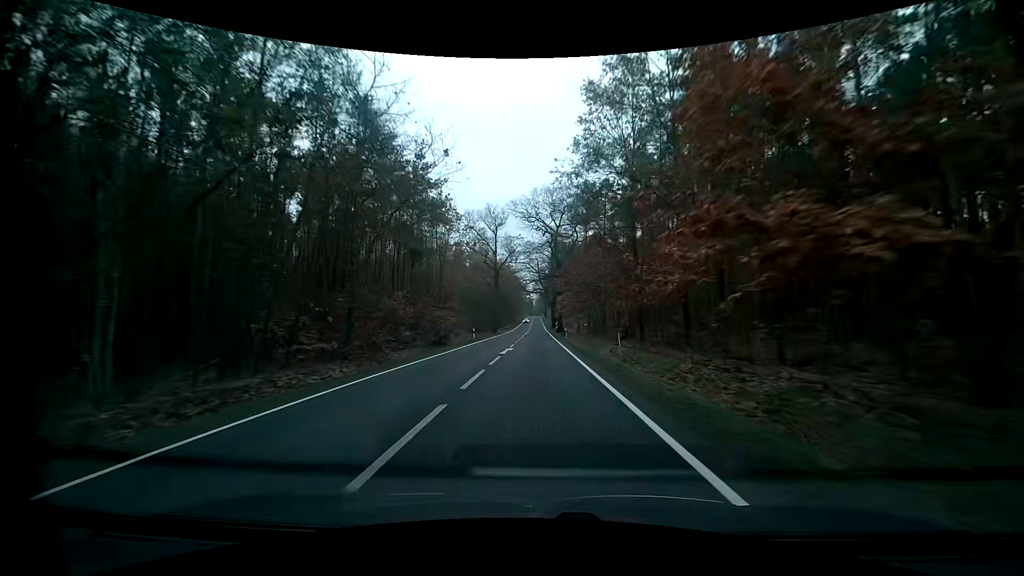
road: primary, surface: asphalt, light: Day
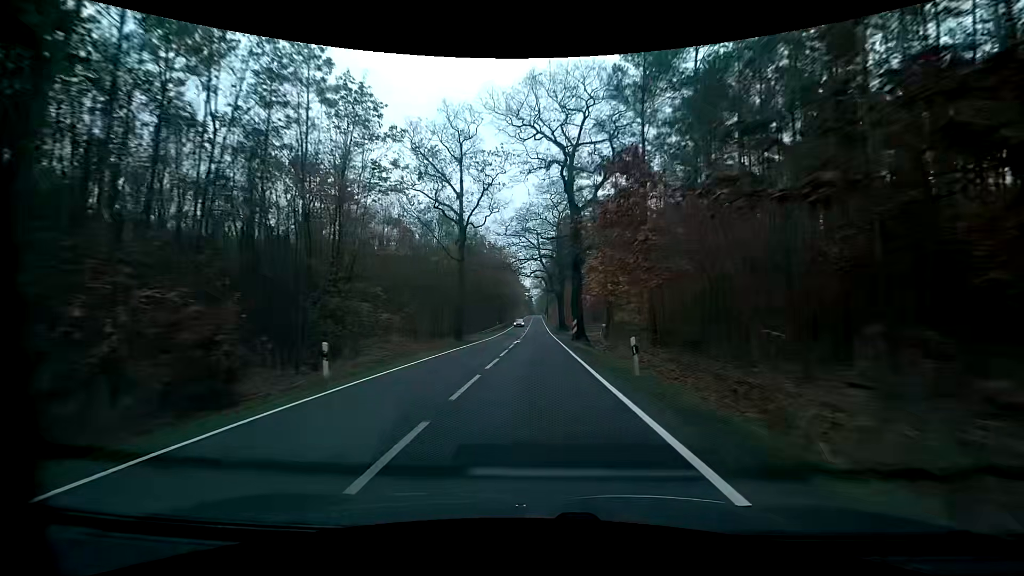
(0.0, +31.5) m; 0°
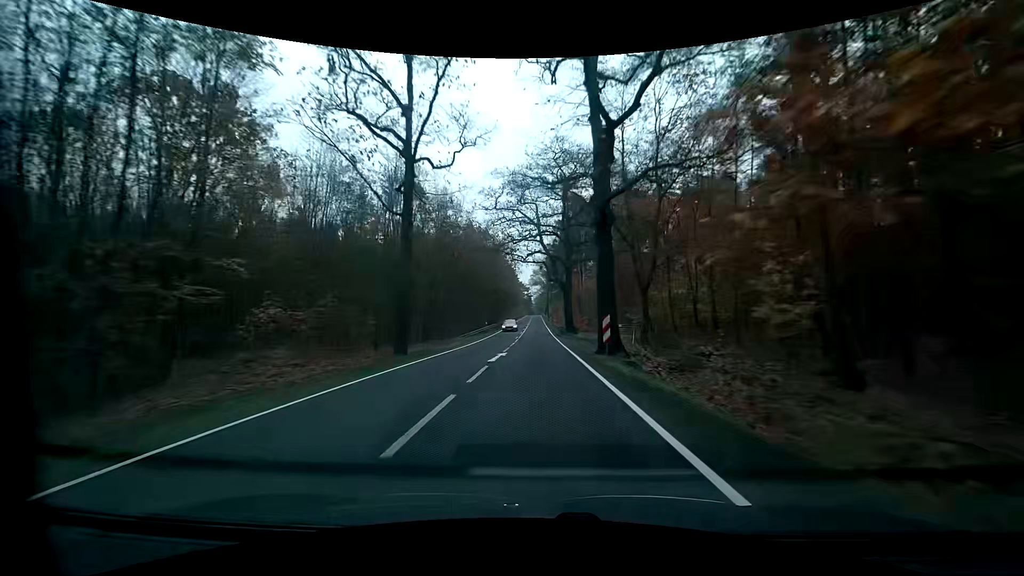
(0.0, +15.7) m; 0°
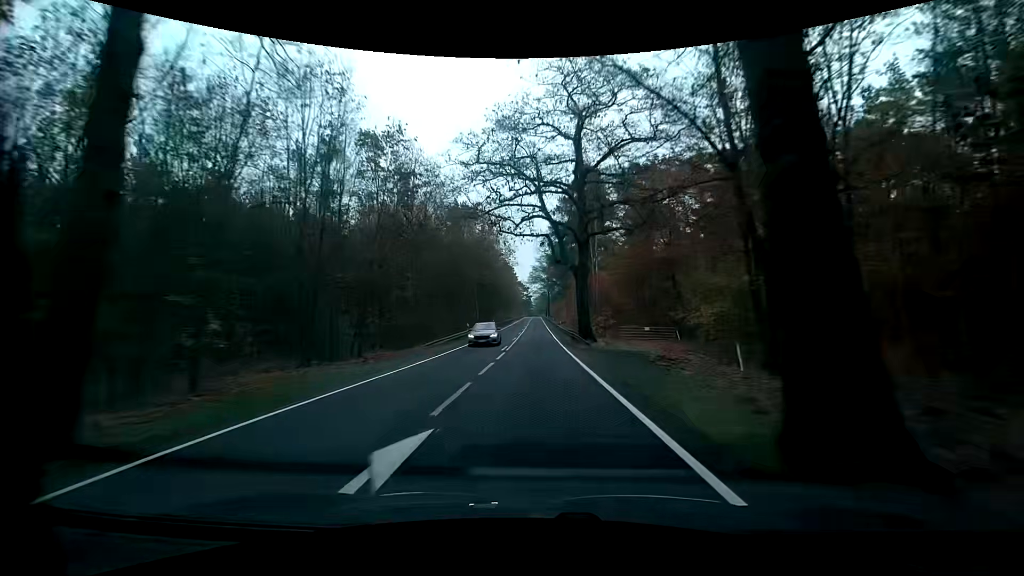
(+0.1, +15.7) m; 0°
